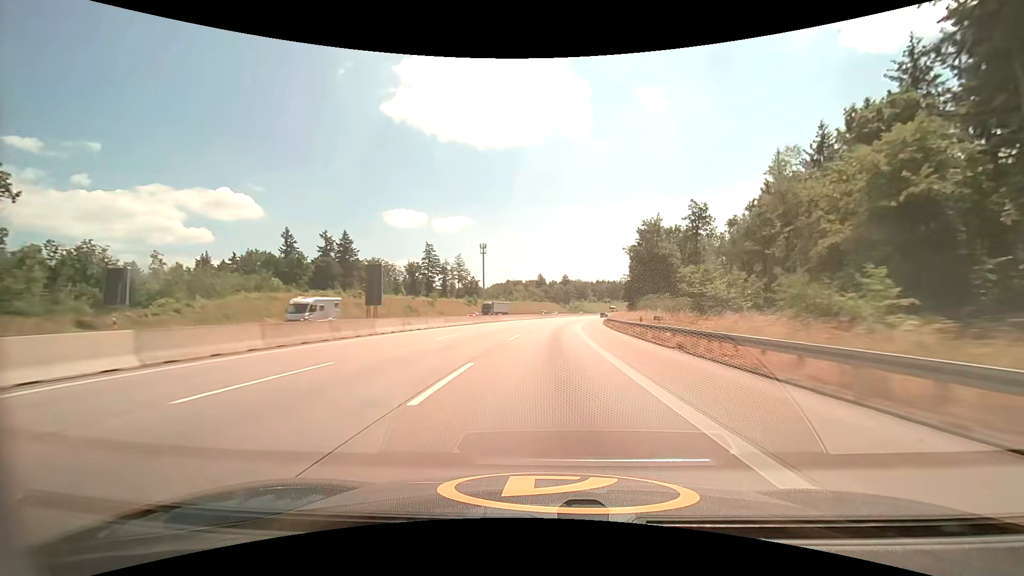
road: motorway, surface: asphalt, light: Day
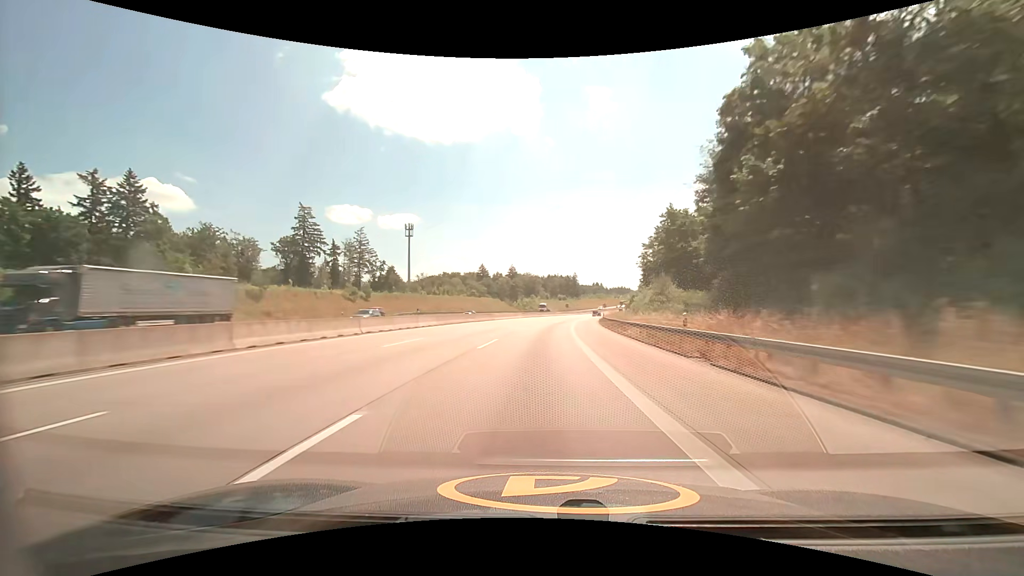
(+3.2, +59.9) m; +6°
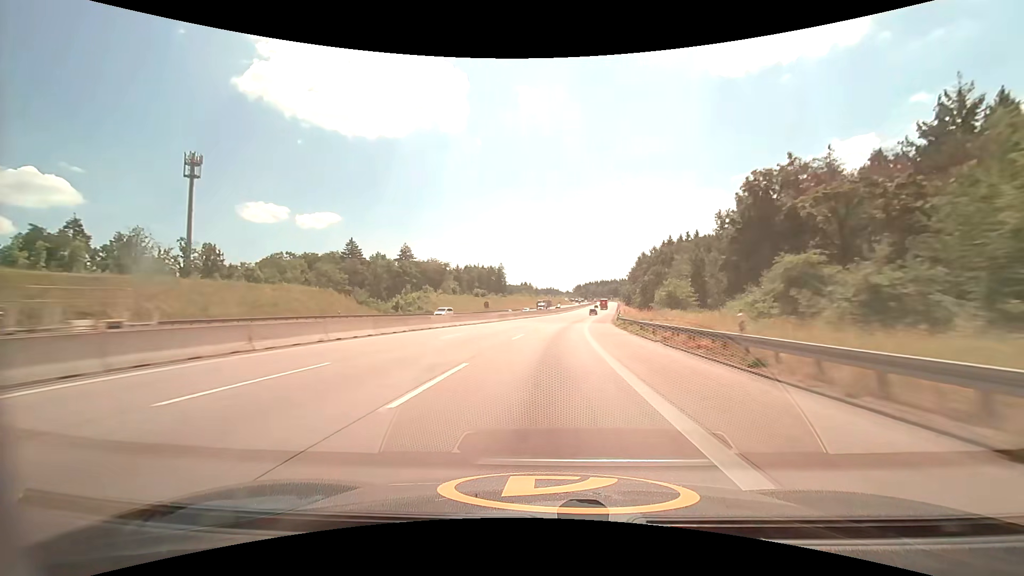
(+7.6, +99.7) m; +8°
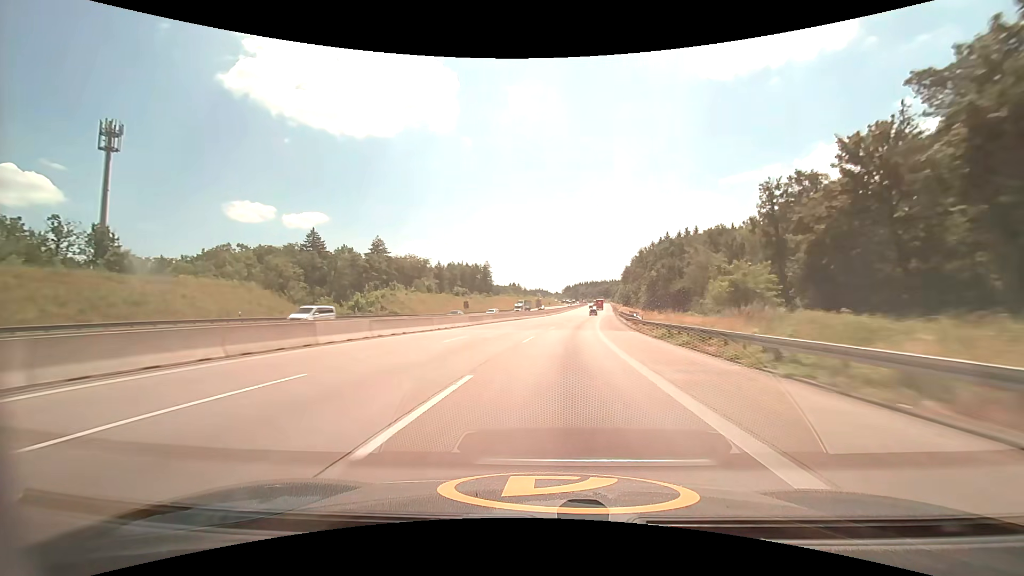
(+0.2, +20.1) m; +1°
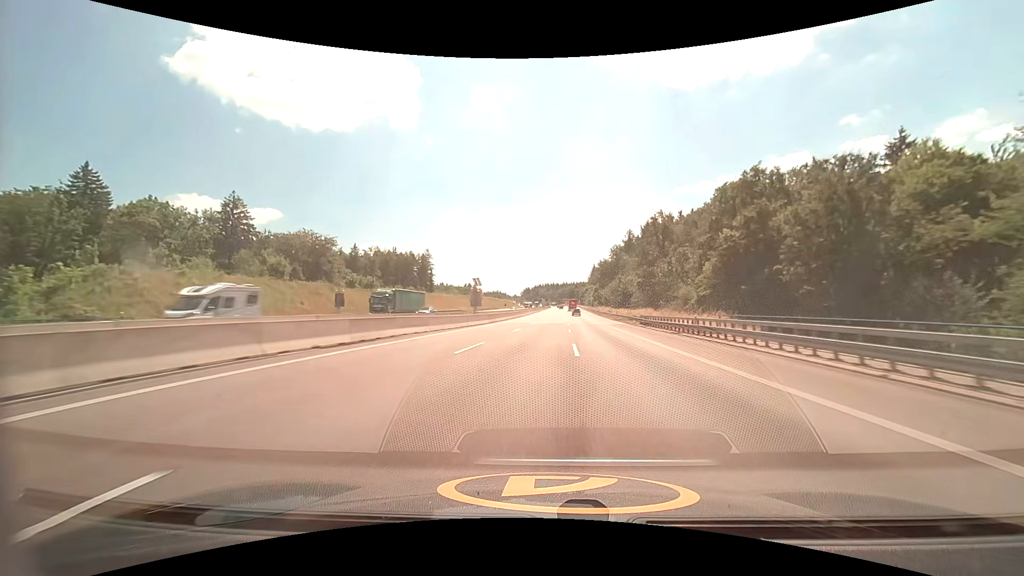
(+2.4, +60.4) m; +5°
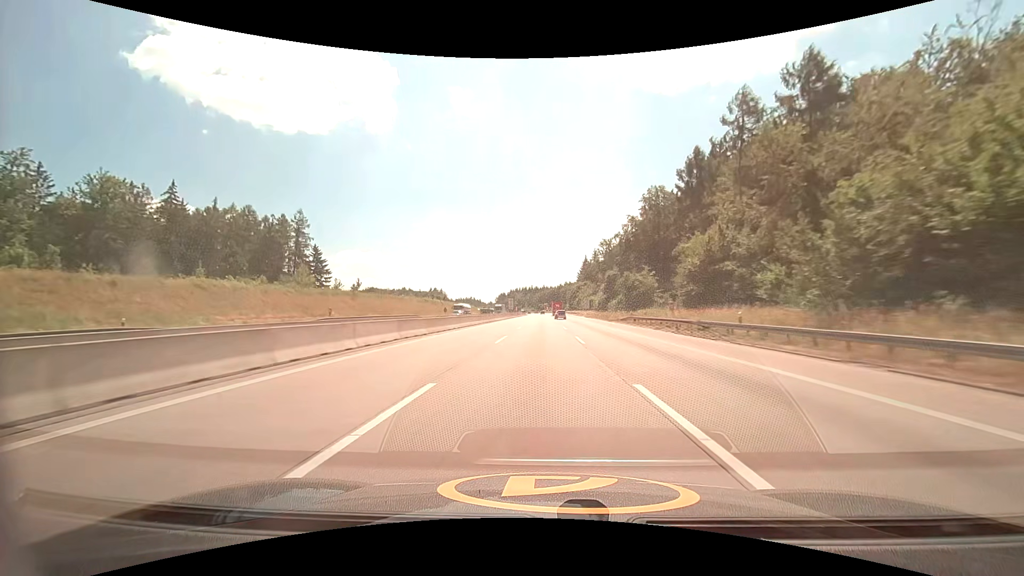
(+3.7, +102.2) m; +3°
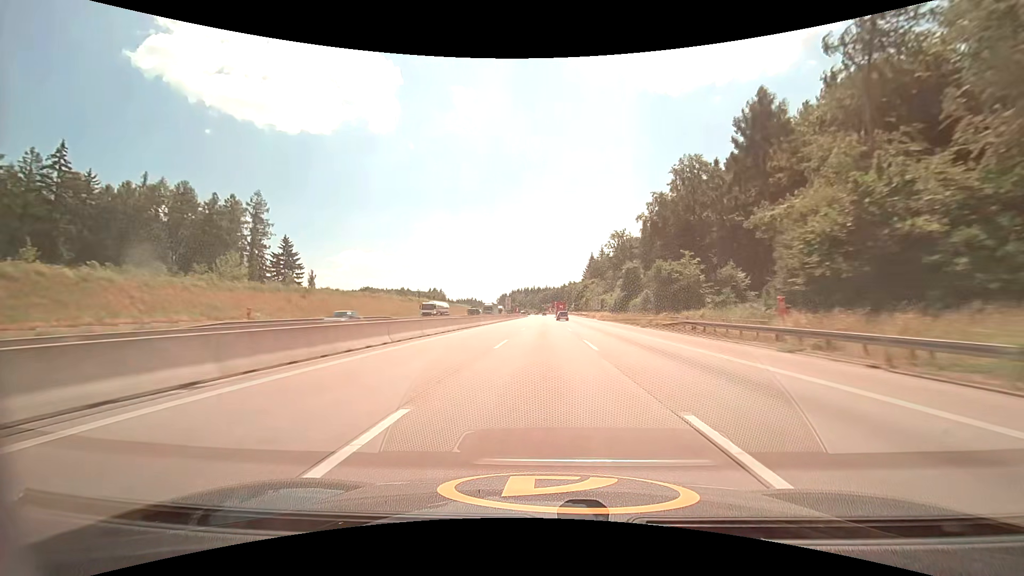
(-0.1, +20.4) m; 0°
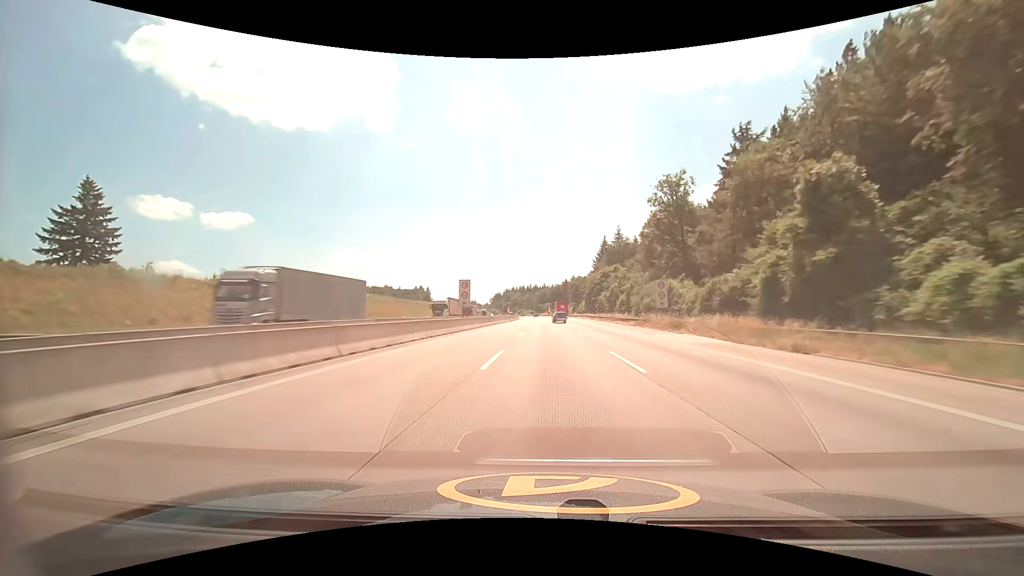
(+0.2, +60.7) m; 0°
(0, +10) (0, +20) (0, +30) (0, +40) (0, +50) (0, +60) (0, +70) (0, +80) (0, +90) (0, +100) m
